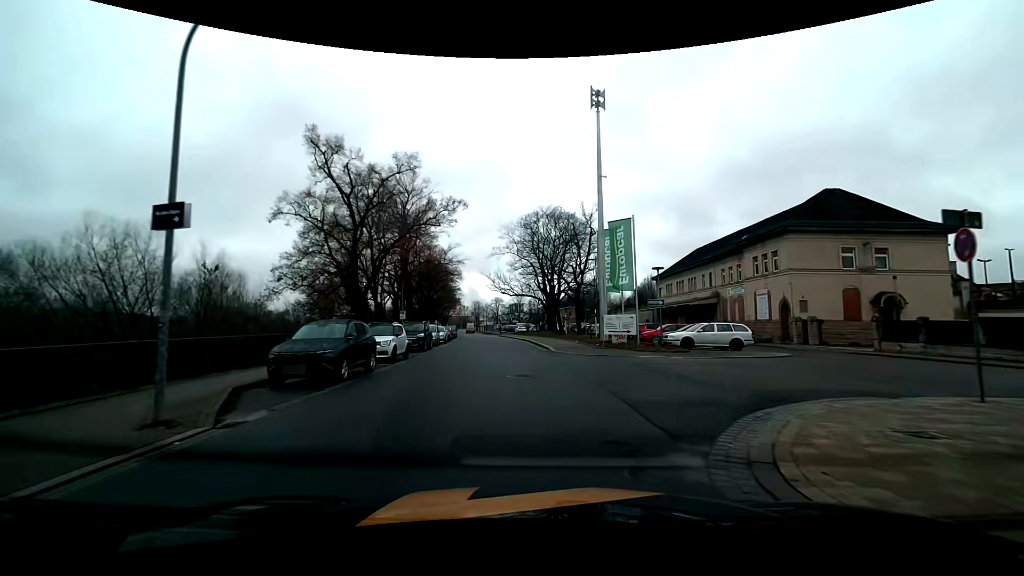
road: unclassified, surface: asphalt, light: Day
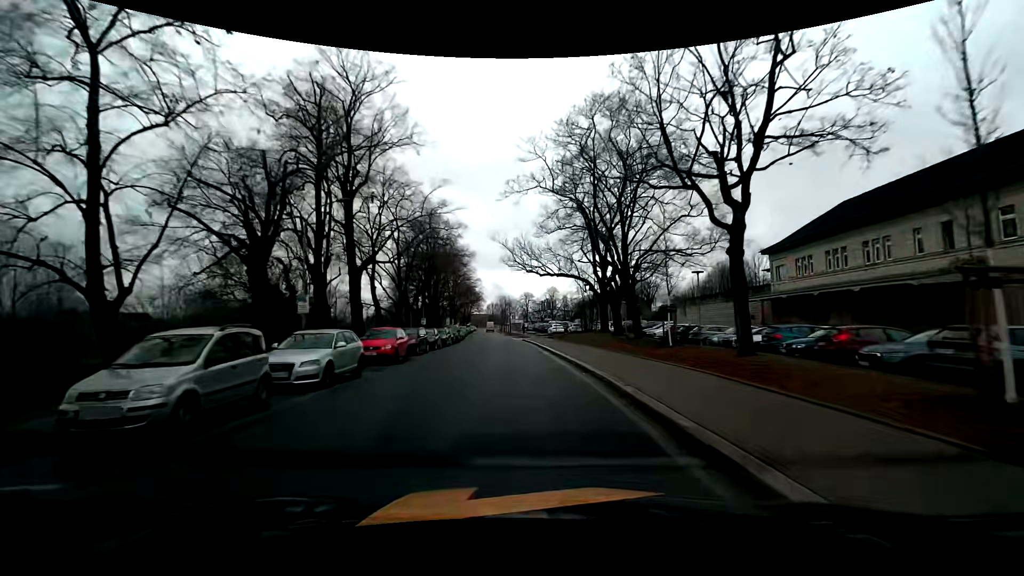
(-1.1, +28.0) m; -4°
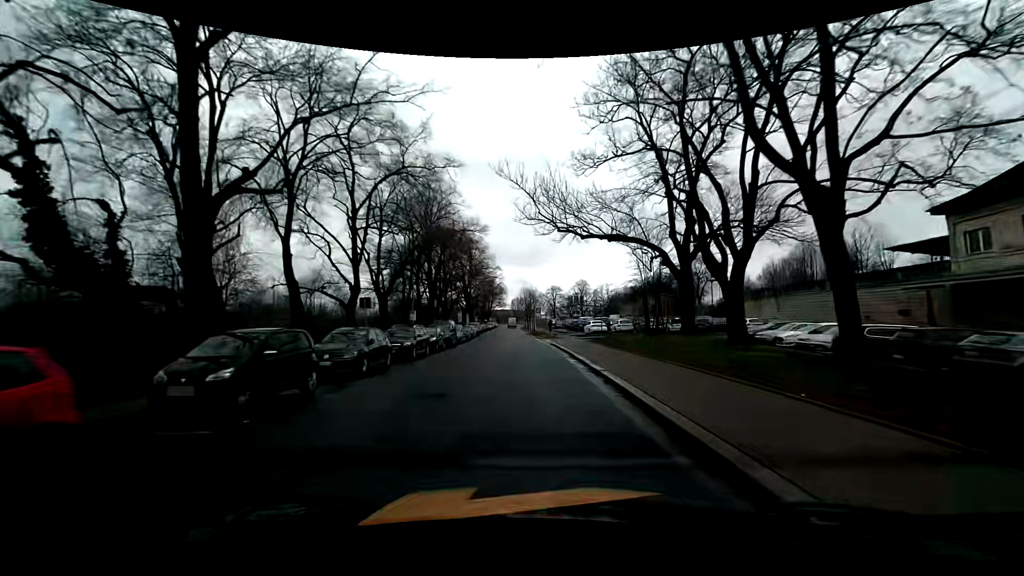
(-0.4, +18.1) m; -3°
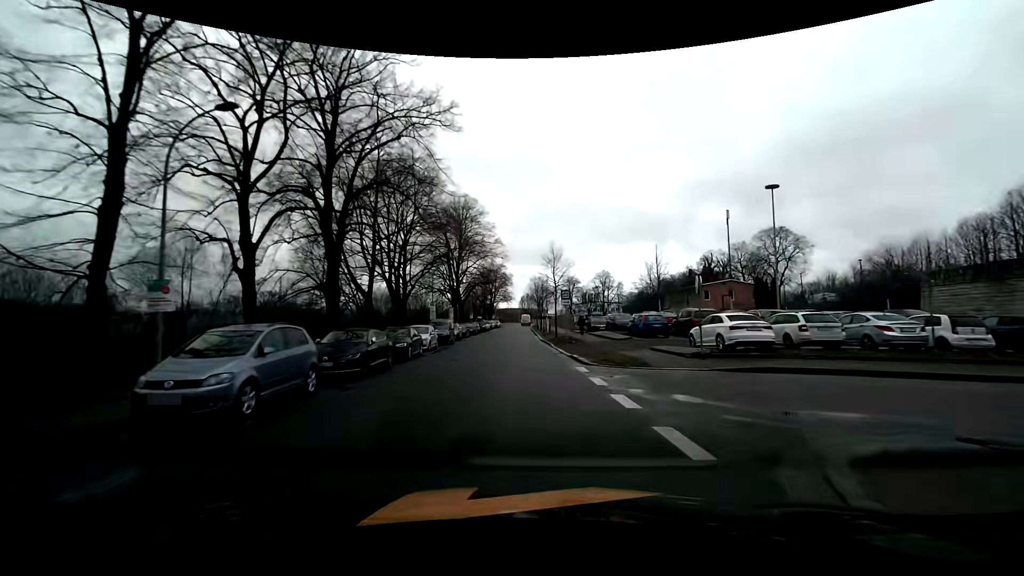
(-0.8, +32.6) m; -1°
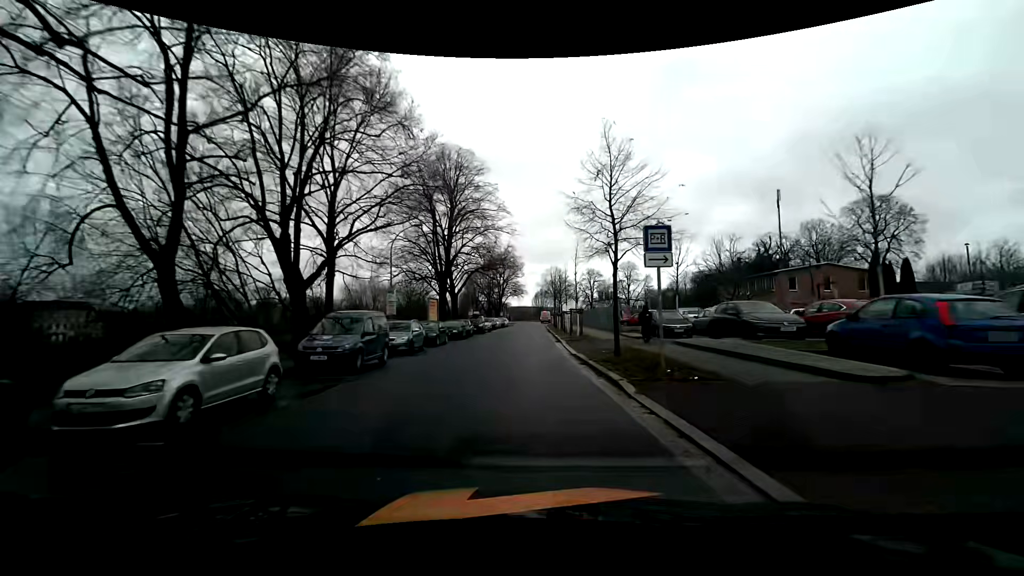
(-0.6, +20.5) m; -2°
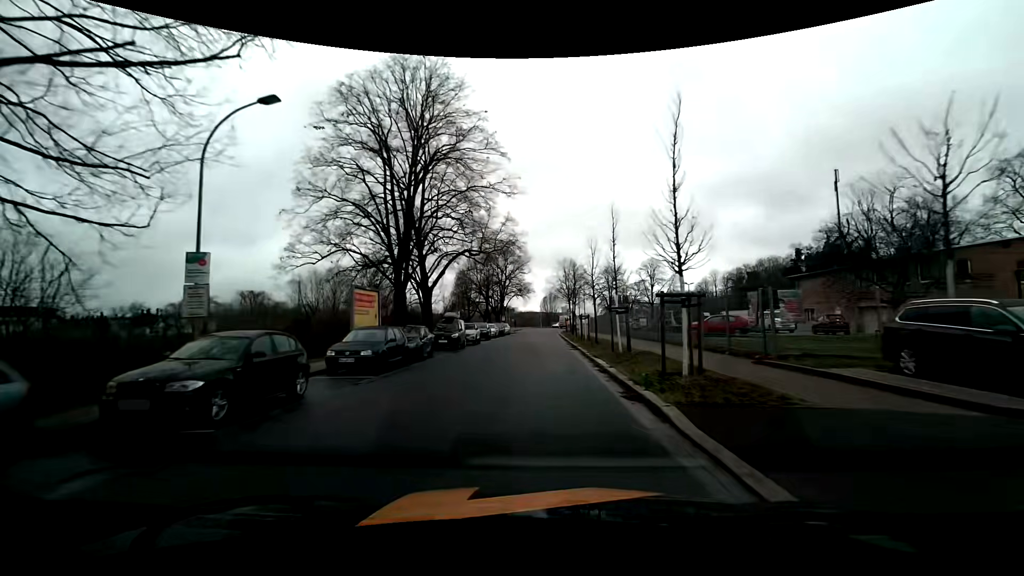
(-0.1, +20.0) m; -1°
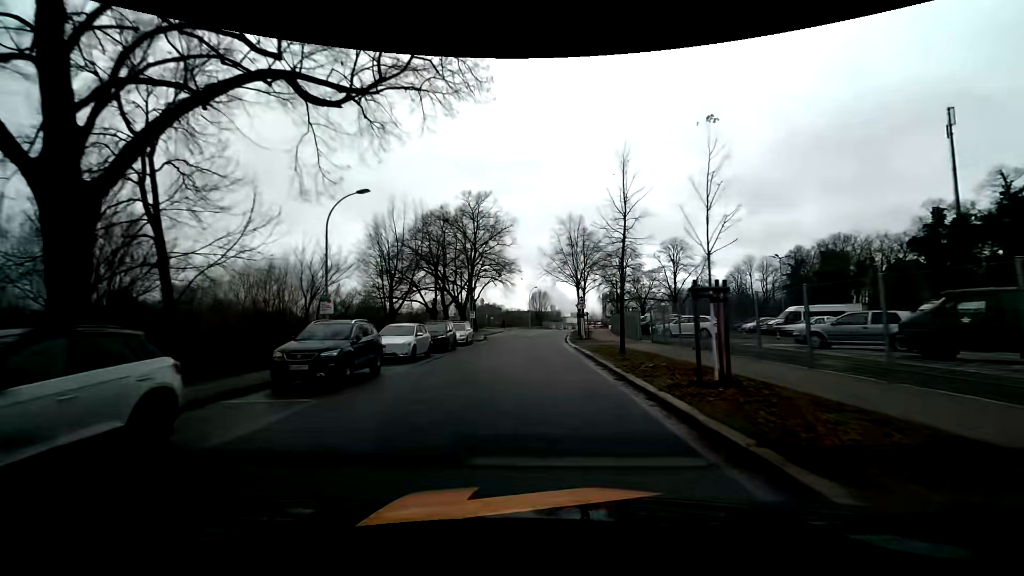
(+0.2, +32.2) m; +1°
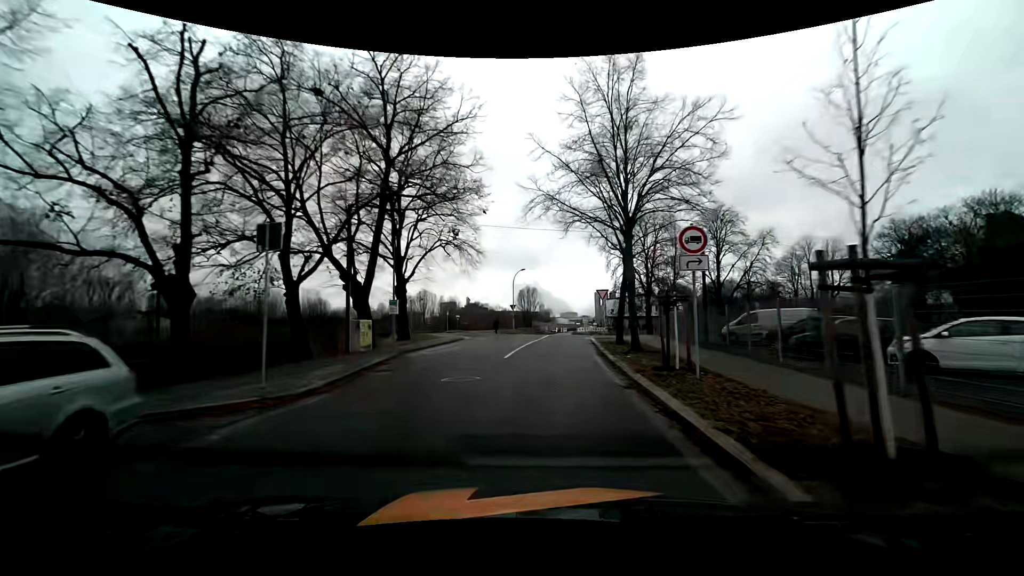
(+0.2, +29.7) m; +1°
(0, +10) (+1, +20) (+2, +30) (+2, +40) (-1, +49) (-11, +50) (-21, +50) (-31, +50) (-41, +50) (-51, +50) m
